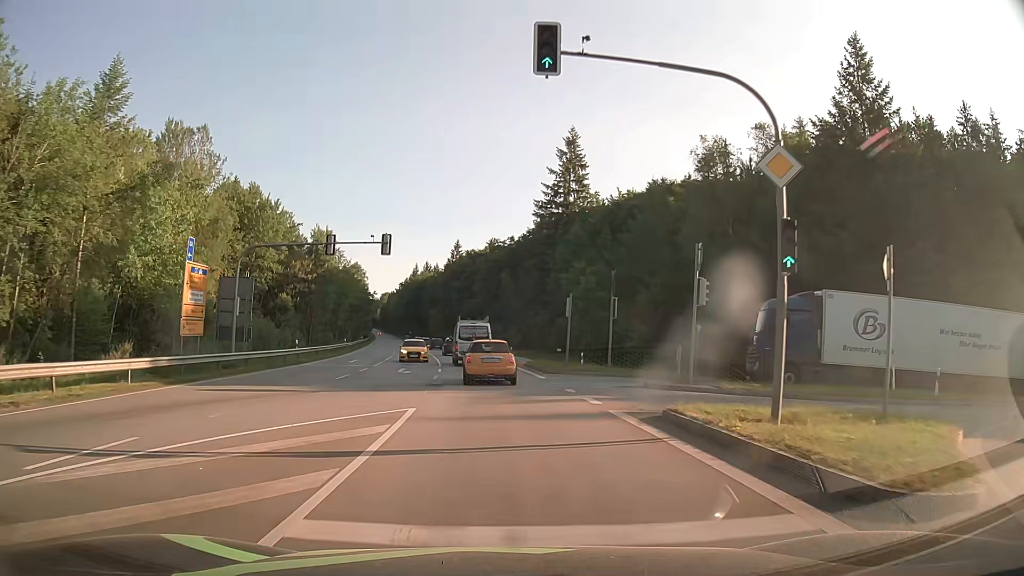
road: secondary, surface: asphalt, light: Day
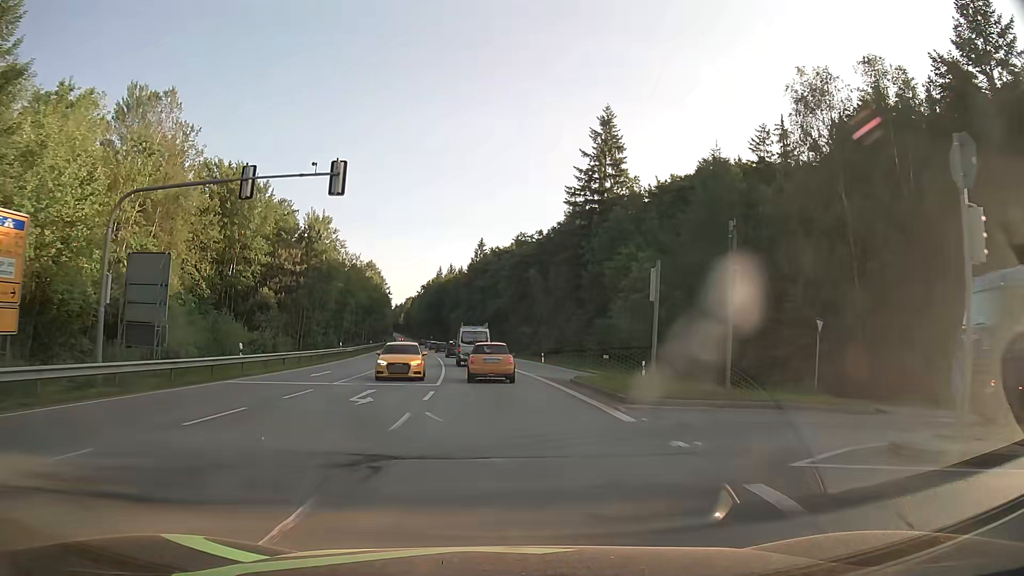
(-0.2, +13.6) m; -2°
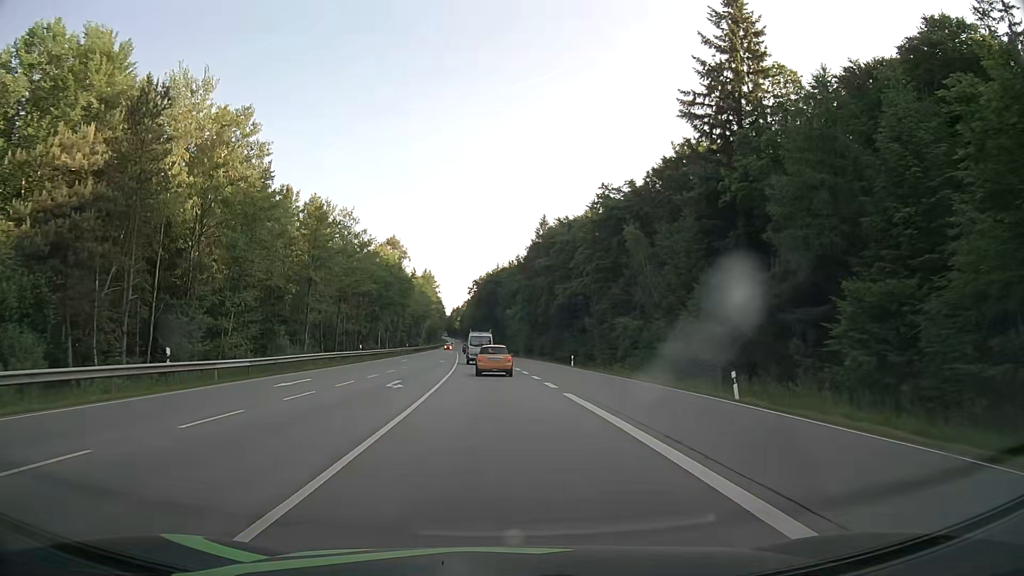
(-1.8, +41.7) m; -5°
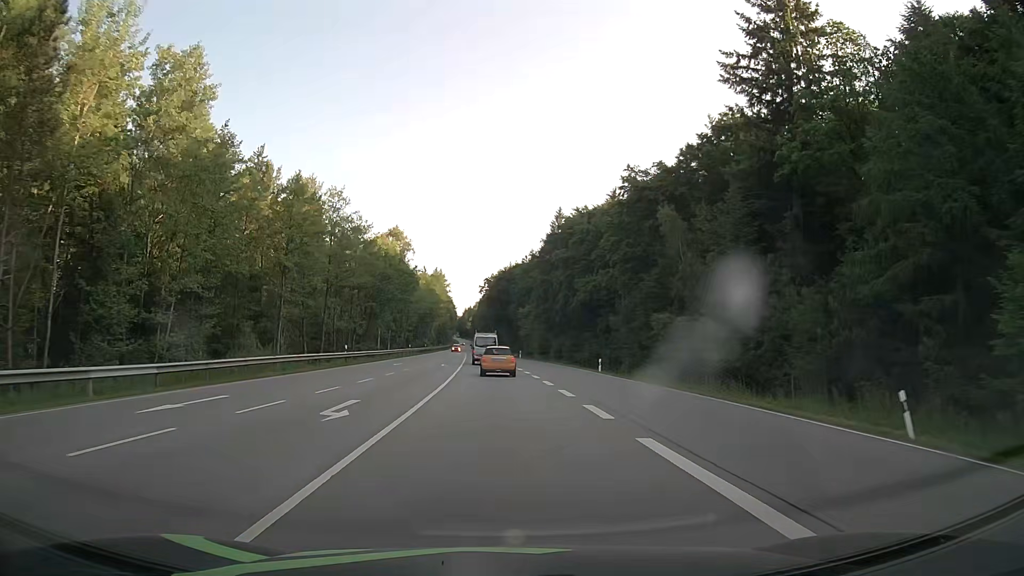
(-0.1, +9.8) m; -1°
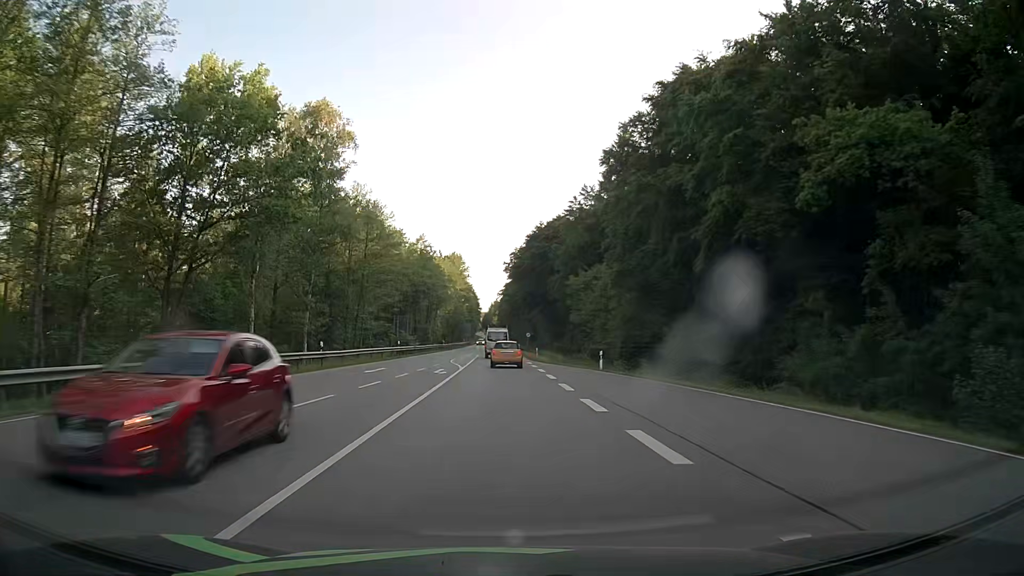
(-1.3, +53.9) m; -2°
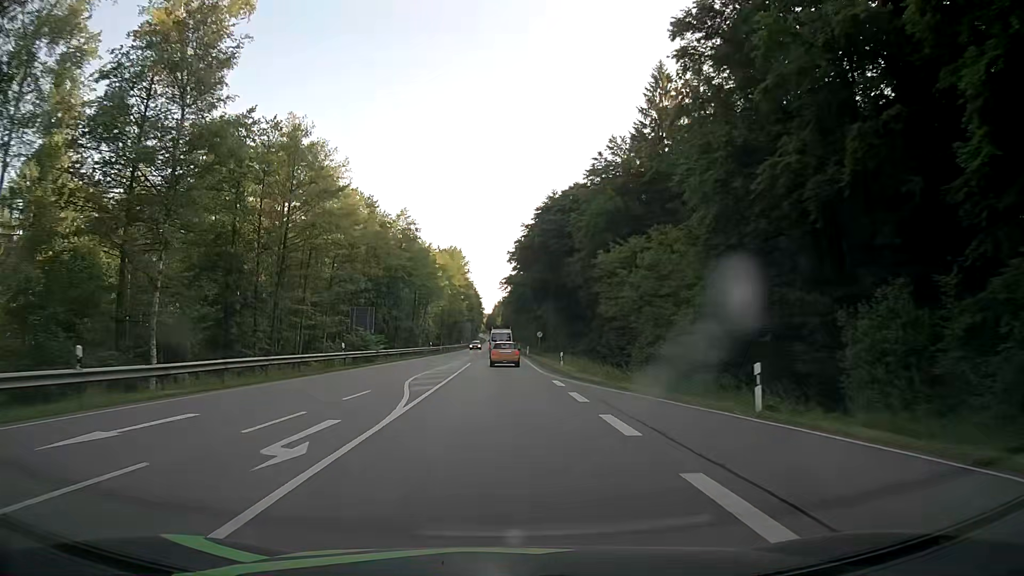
(-0.1, +21.6) m; -1°
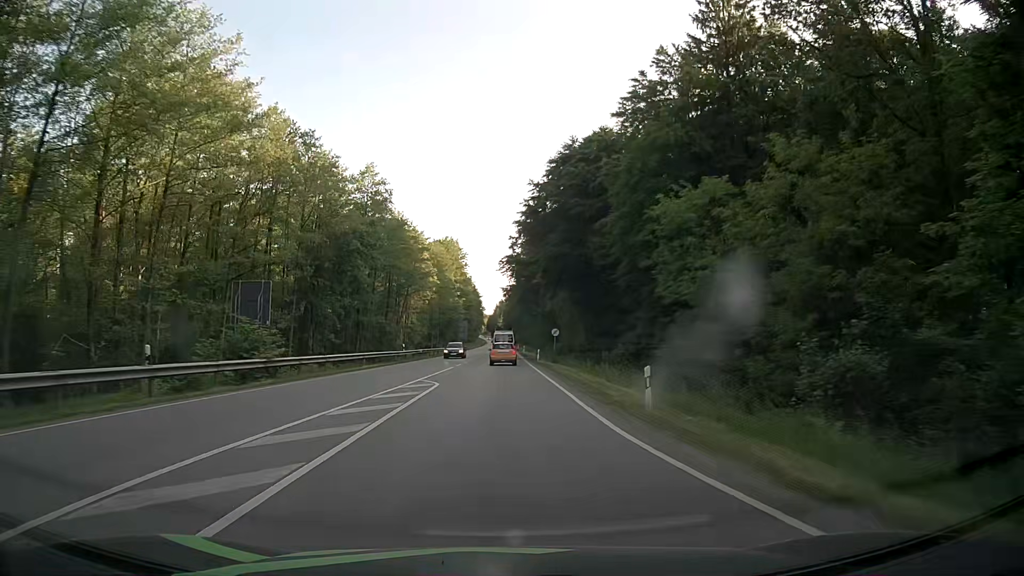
(0.0, +21.7) m; 0°
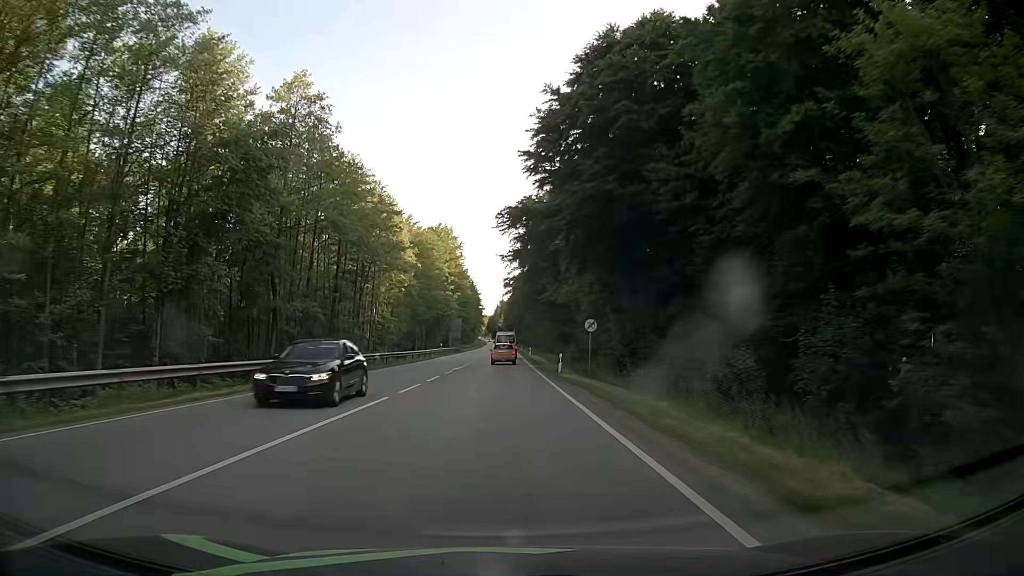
(-0.2, +22.3) m; -1°
(0, +10) (0, +20) (0, +30) (0, +40) (0, +50) (0, +60) (0, +70) (0, +80) (+1, +90) (+1, +100) m
